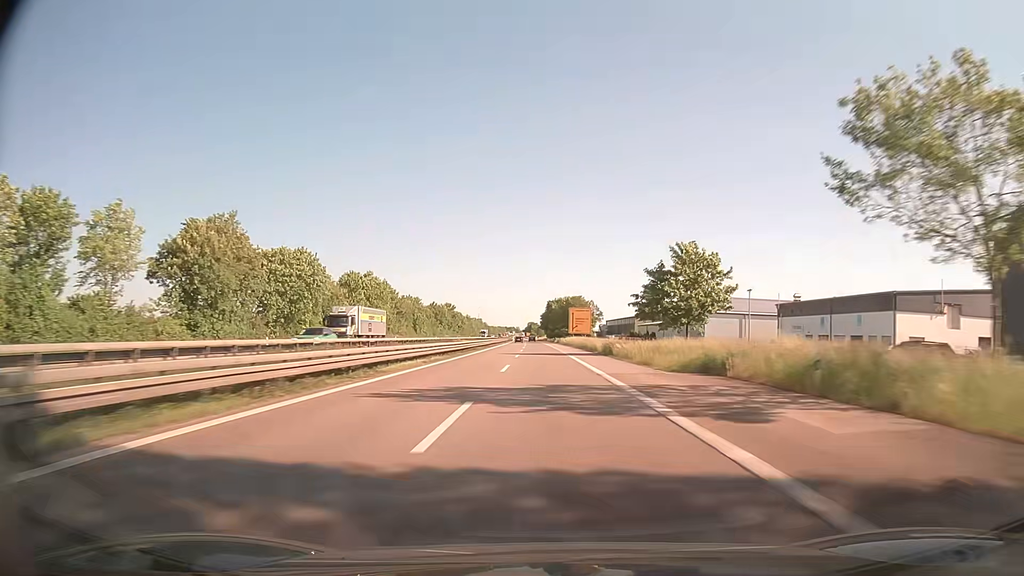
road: trunk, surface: asphalt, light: Day
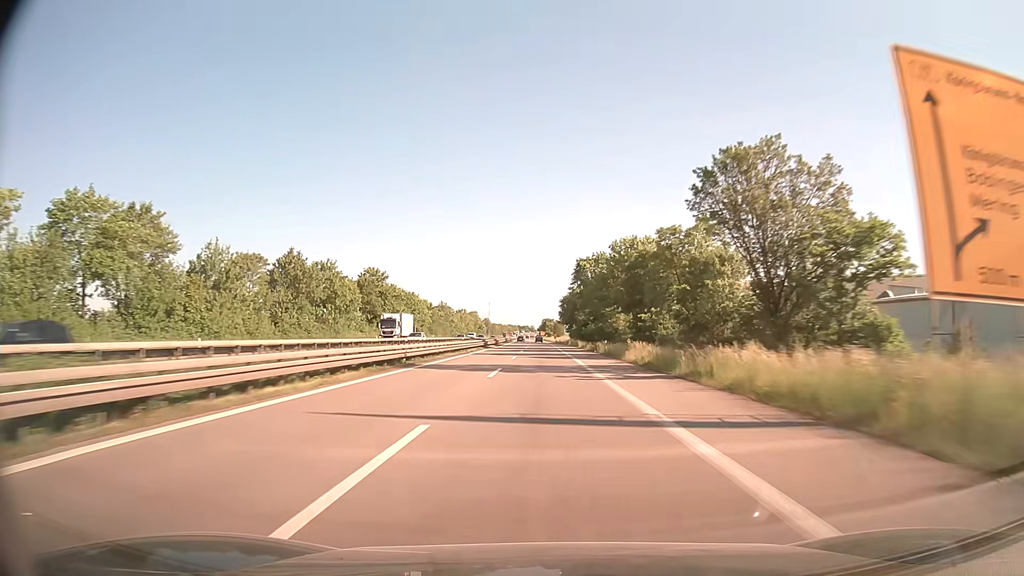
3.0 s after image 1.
(-1.8, +111.5) m; -1°
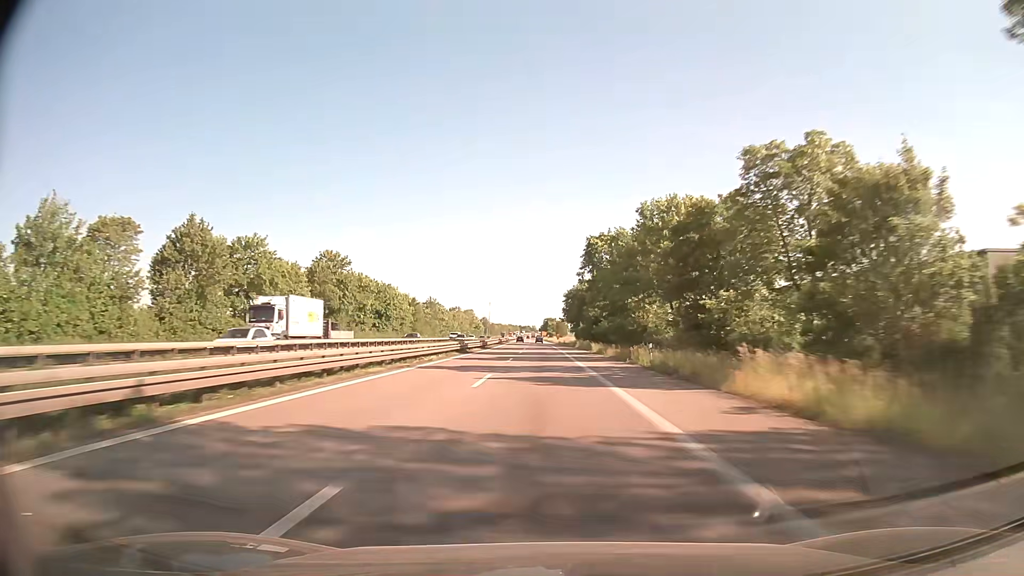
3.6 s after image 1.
(0.0, +22.2) m; 0°
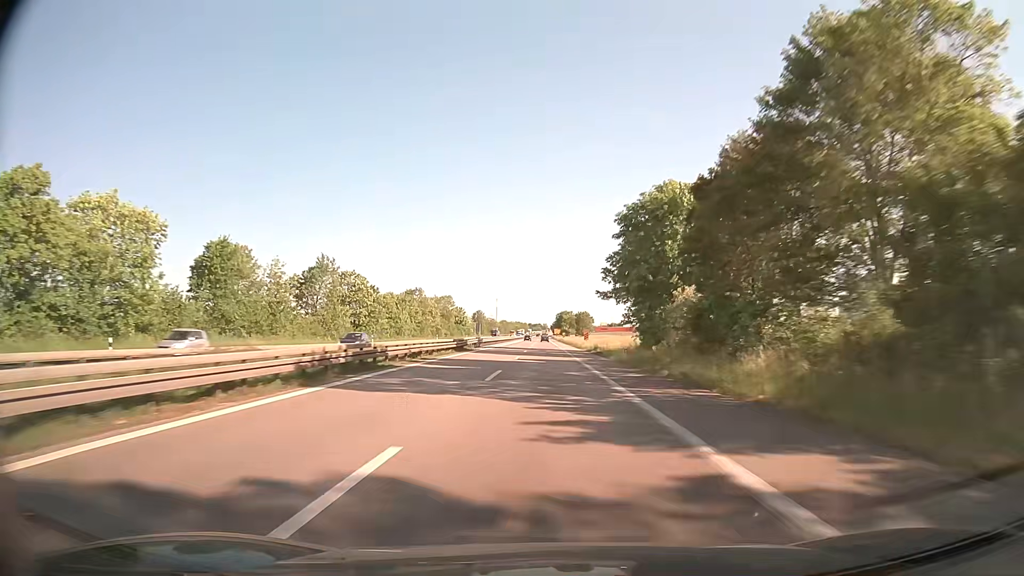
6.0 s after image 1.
(-0.7, +88.4) m; -1°
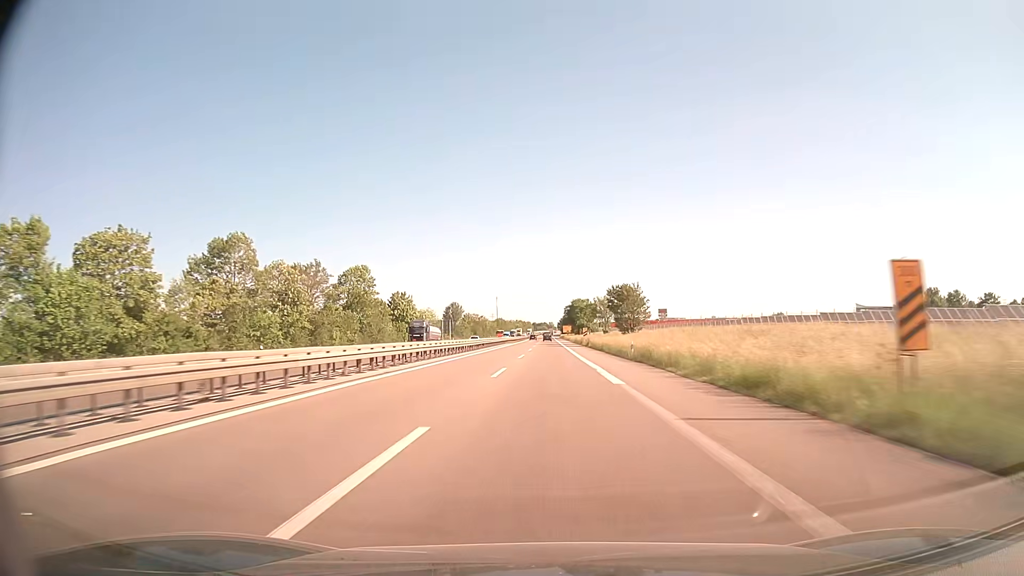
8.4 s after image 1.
(-0.3, +87.9) m; -1°
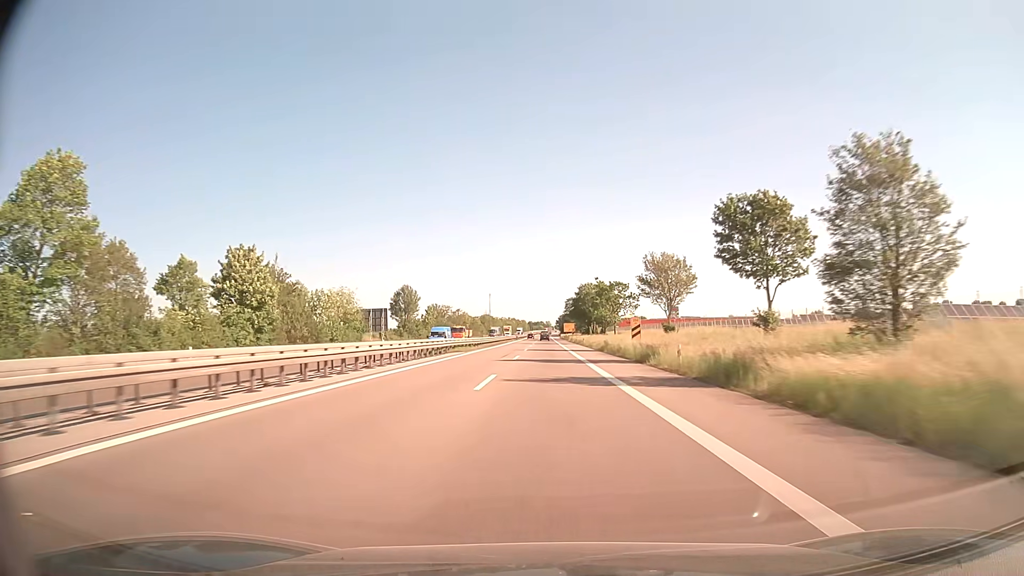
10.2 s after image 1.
(-0.1, +63.8) m; 0°
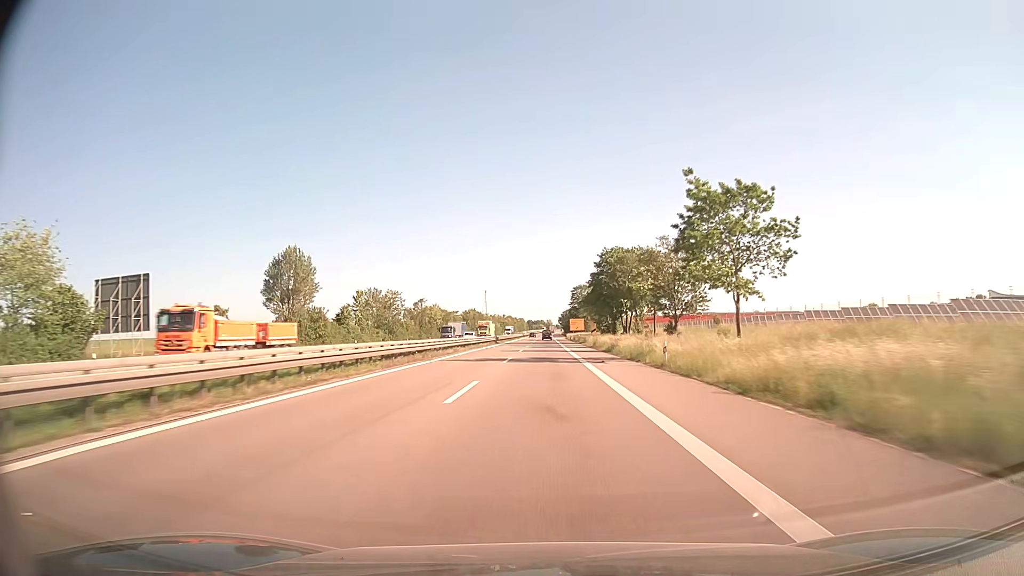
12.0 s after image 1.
(+0.1, +61.2) m; 0°
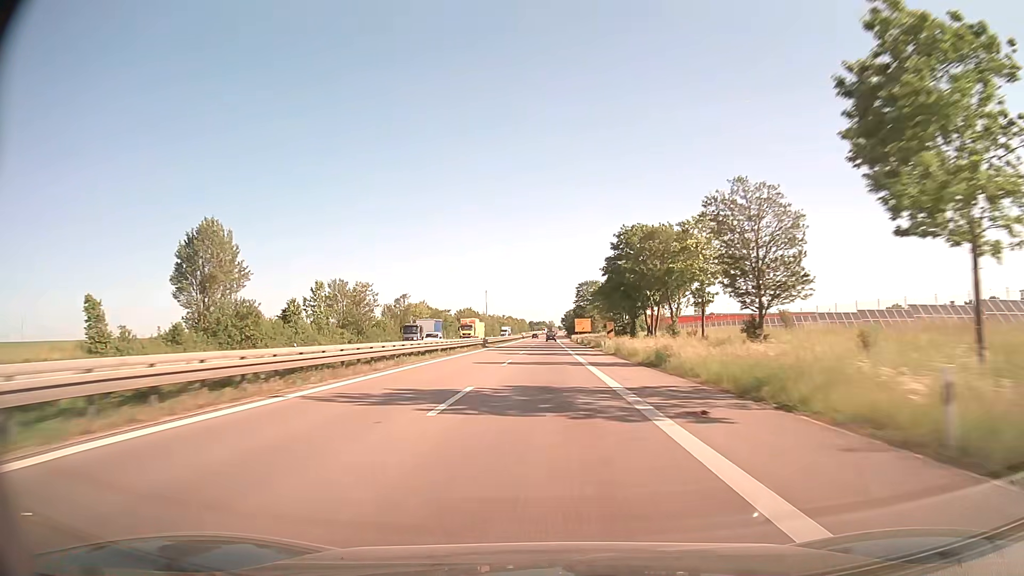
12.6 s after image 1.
(0.0, +19.9) m; 0°
(0, +10) (0, +20) (0, +30) (0, +40) (0, +50) (0, +60) (0, +70) (0, +80) (0, +90) (0, +100) m
